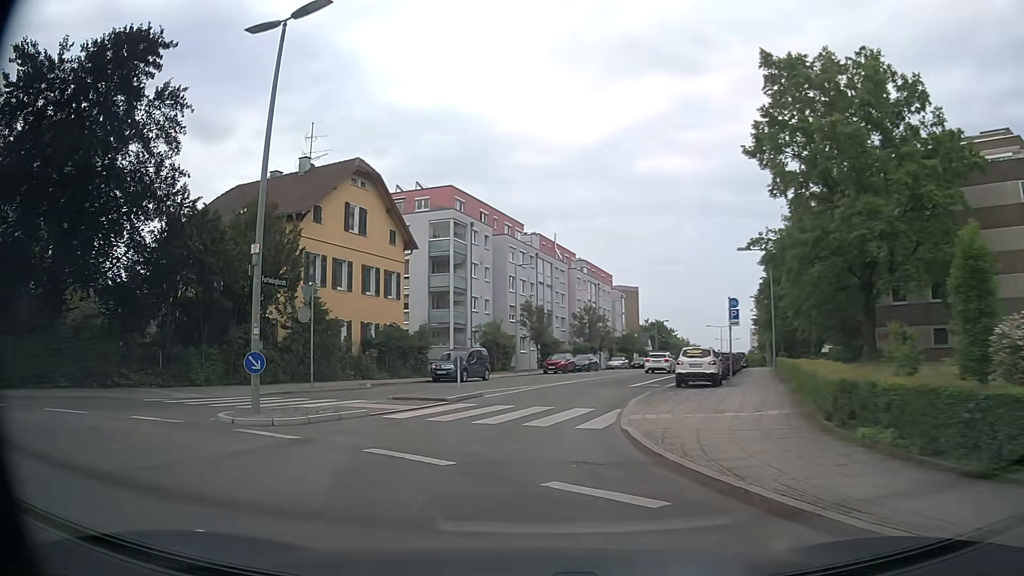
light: Day
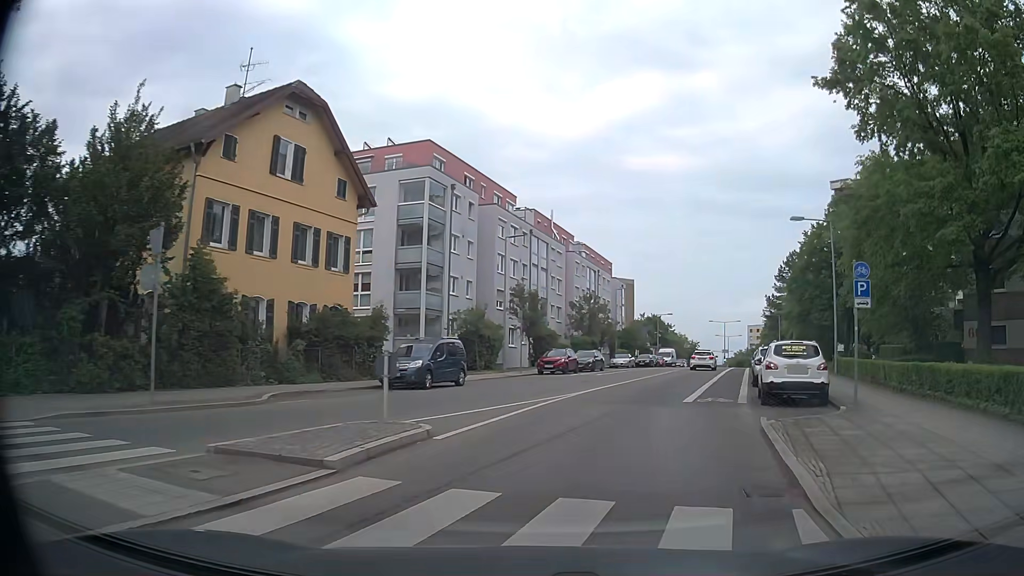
(-0.2, +11.0) m; +2°
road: secondary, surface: asphalt
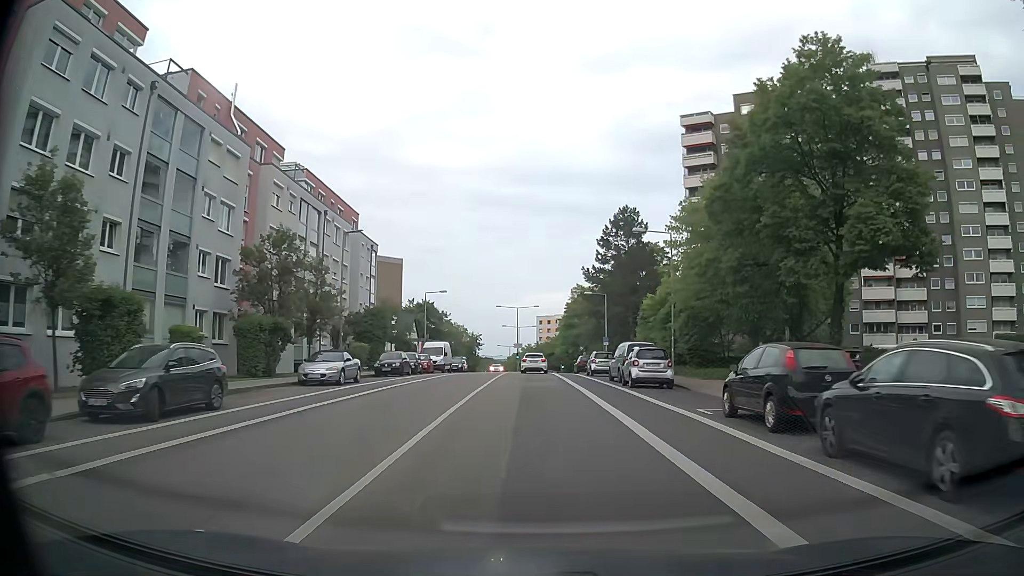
(+6.7, +33.2) m; +18°
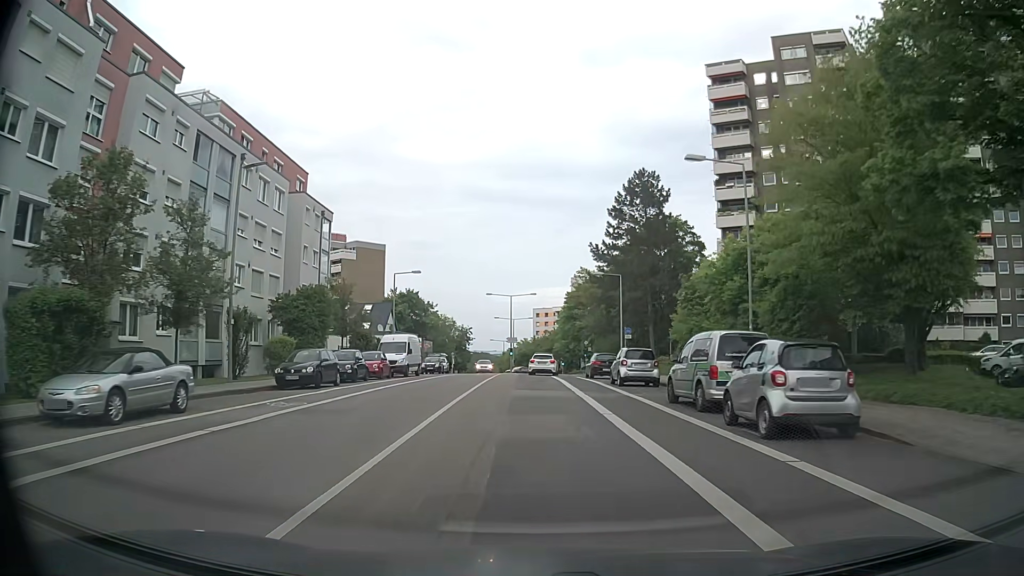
(+0.1, +14.9) m; 0°
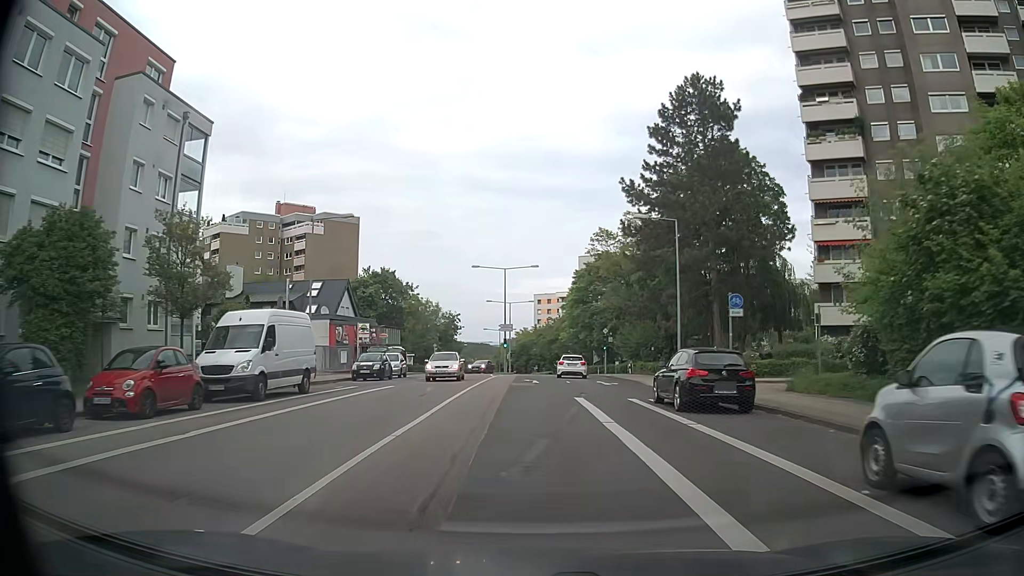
(0.0, +22.3) m; 0°
